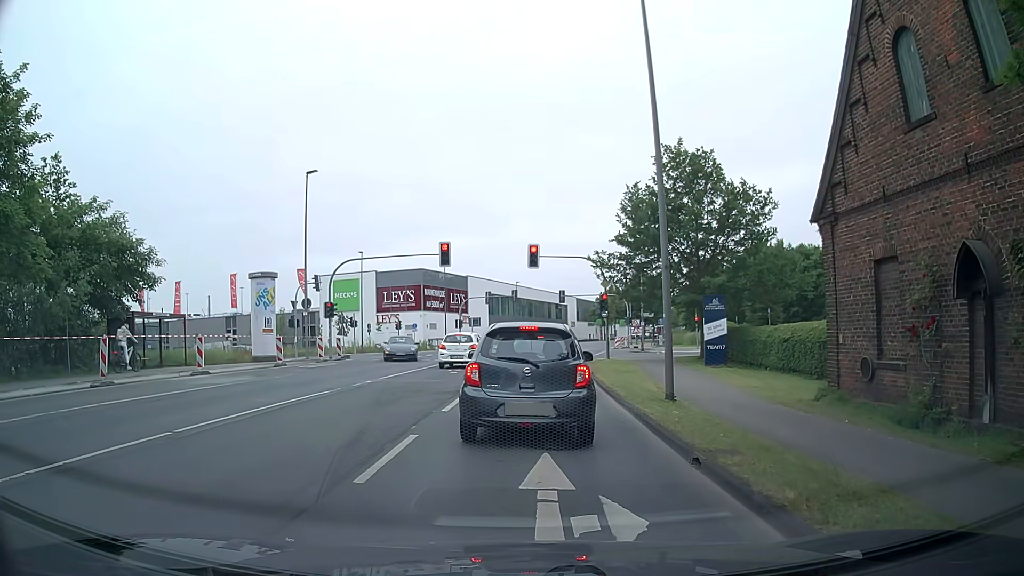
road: secondary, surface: asphalt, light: Day
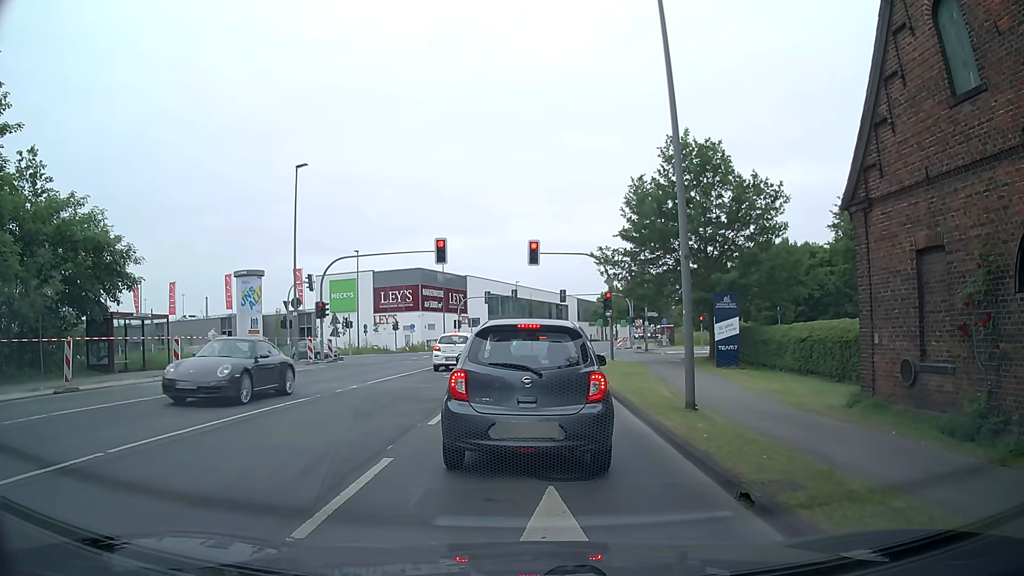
(0.0, +1.7) m; 0°
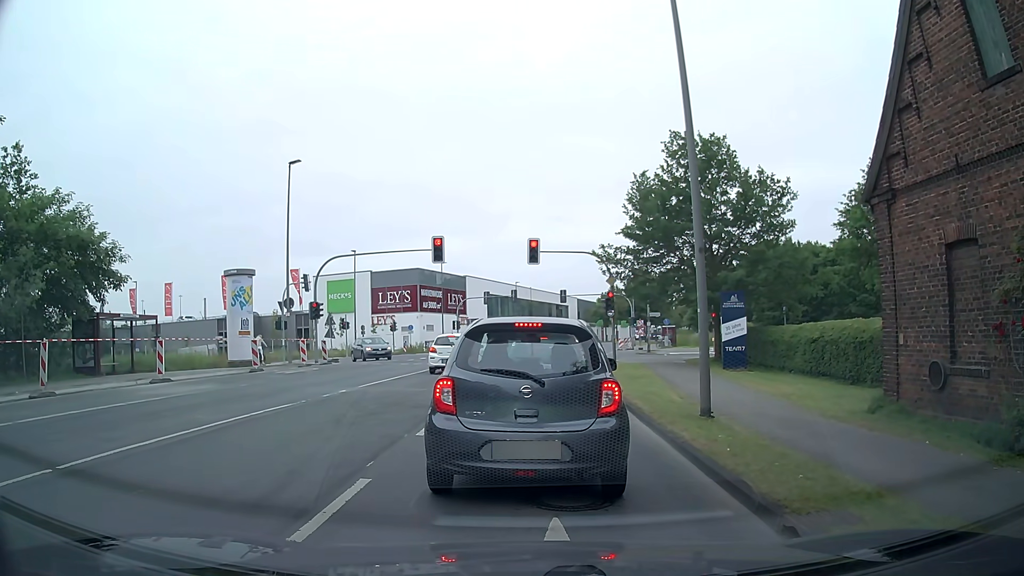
(0.0, +1.0) m; 0°
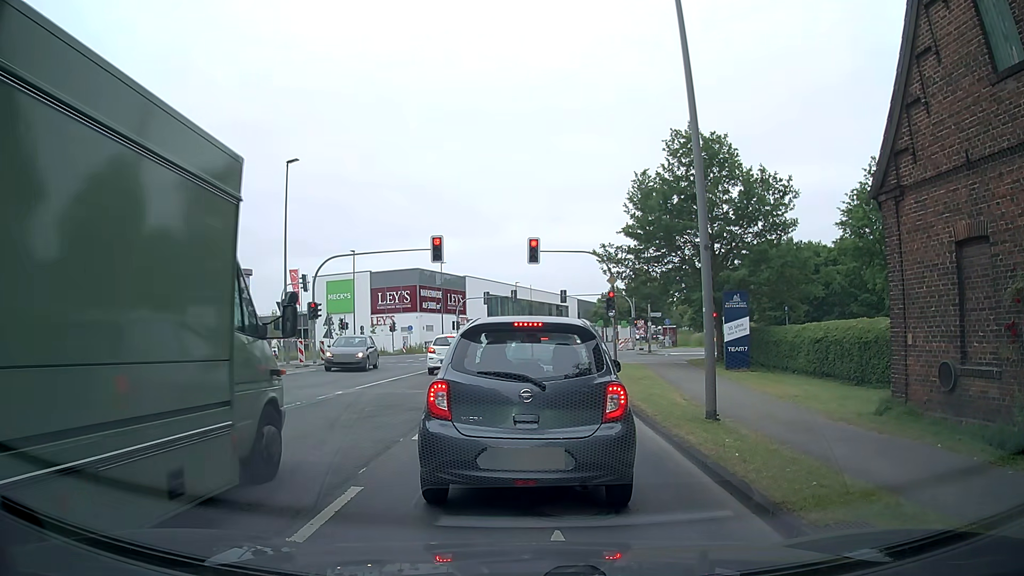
(0.0, +0.4) m; 0°
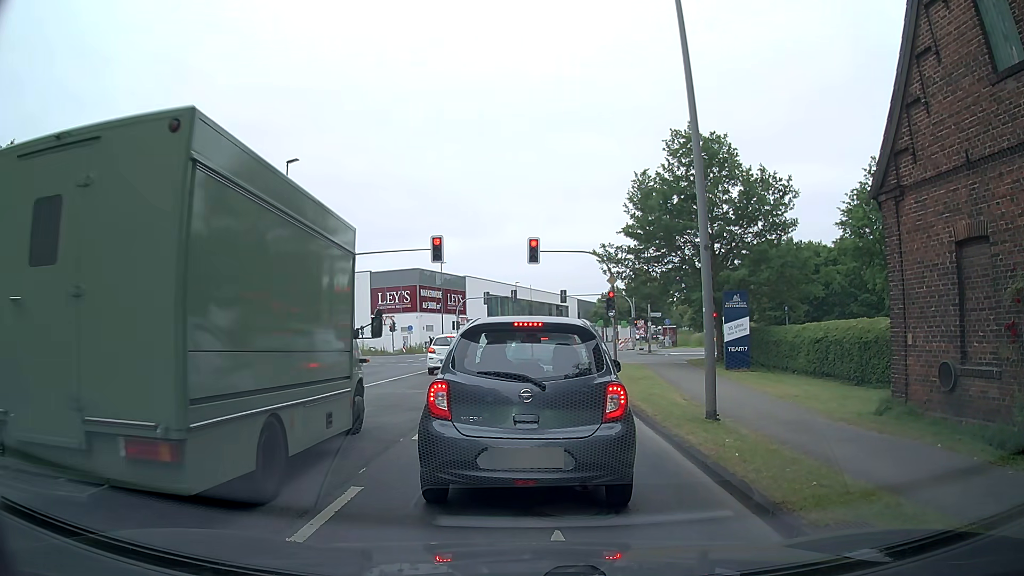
(0.0, 0.0) m; 0°
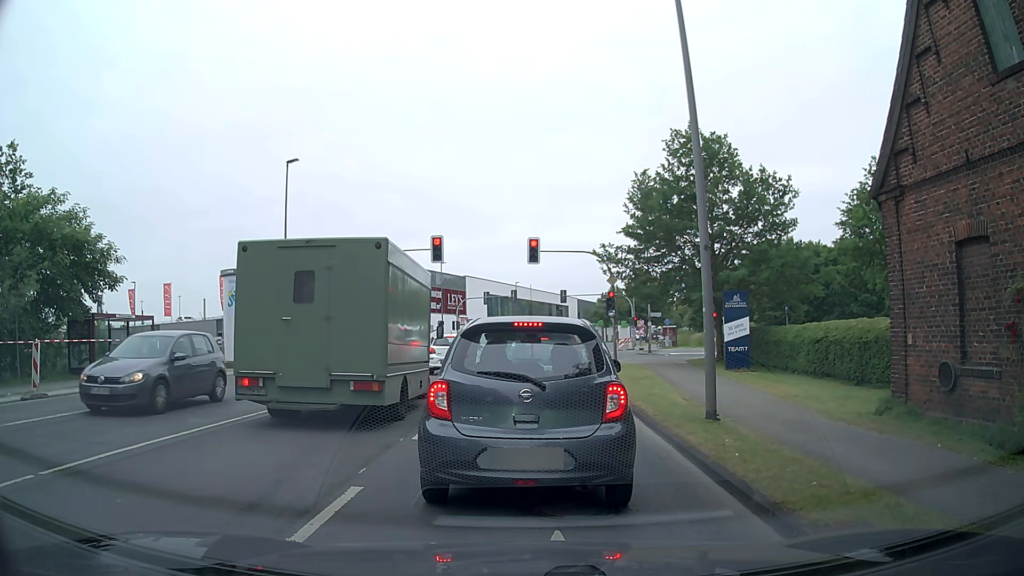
(0.0, 0.0) m; 0°
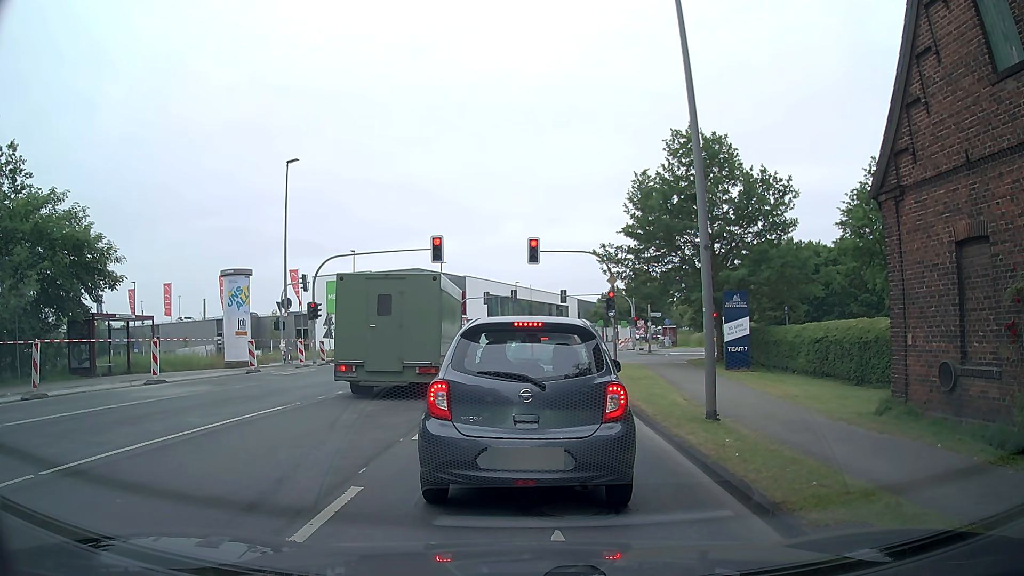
(0.0, 0.0) m; 0°
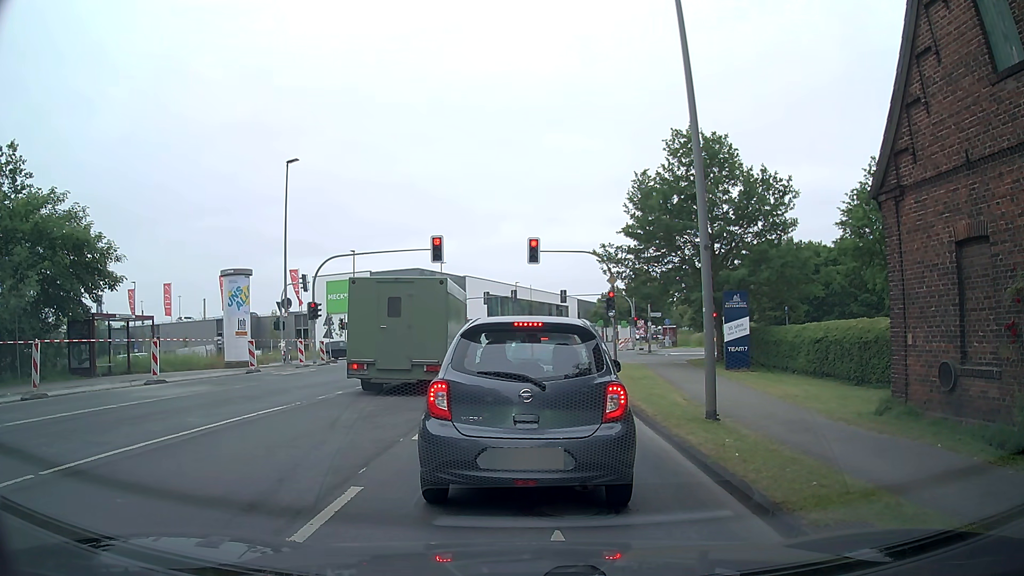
(0.0, 0.0) m; 0°
